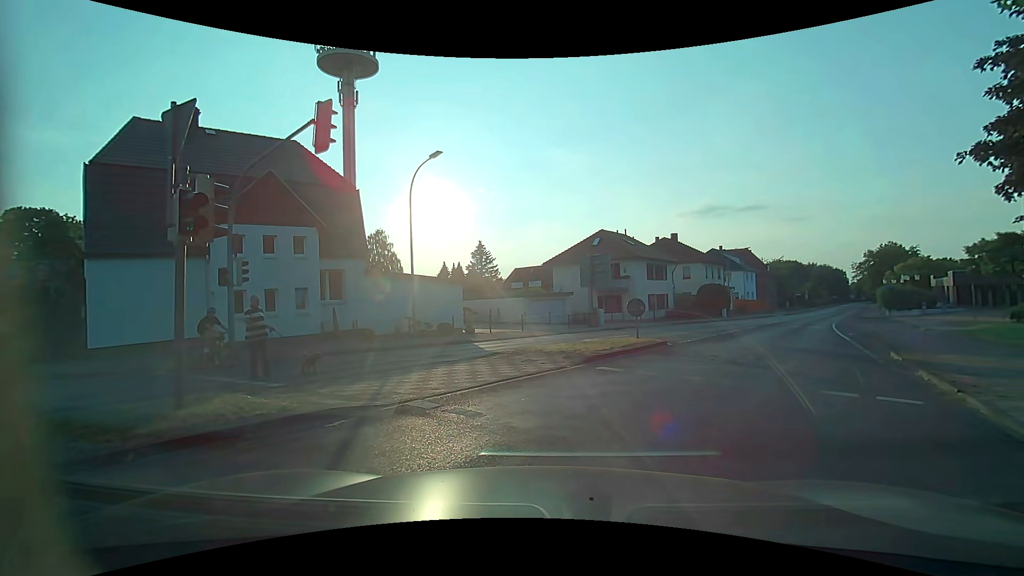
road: unclassified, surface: asphalt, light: Day
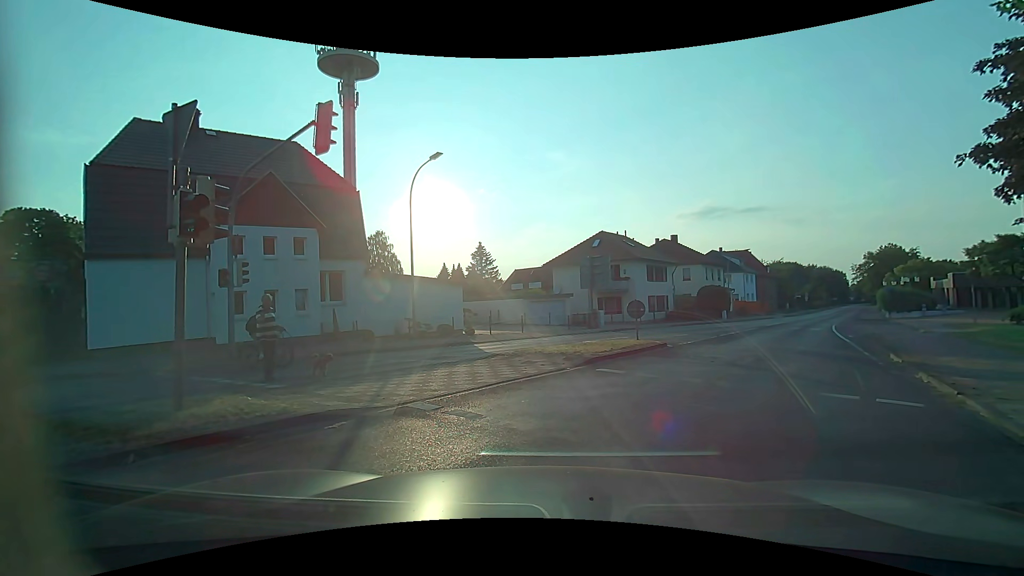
(0.0, +0.1) m; 0°
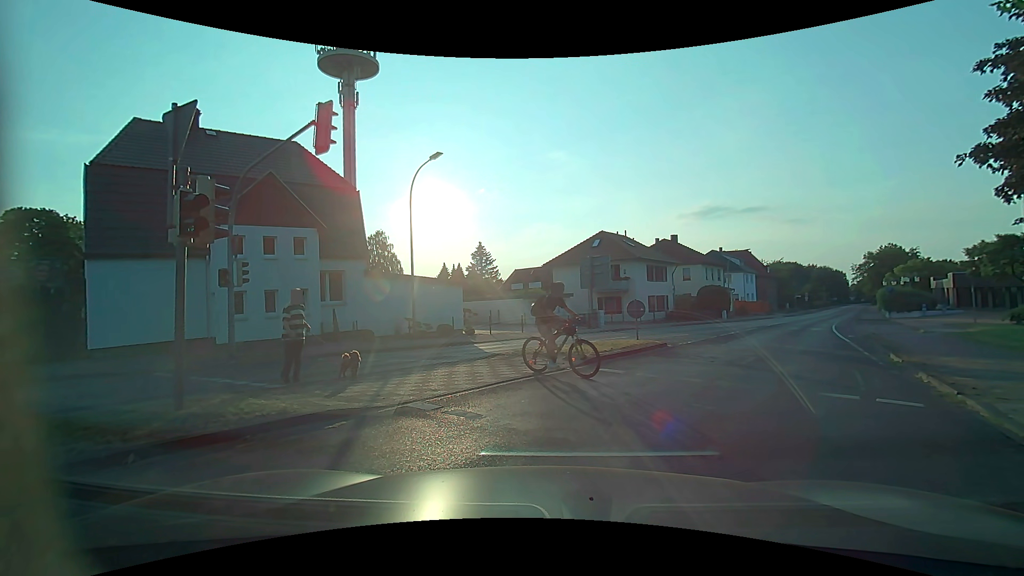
(0.0, +0.1) m; 0°
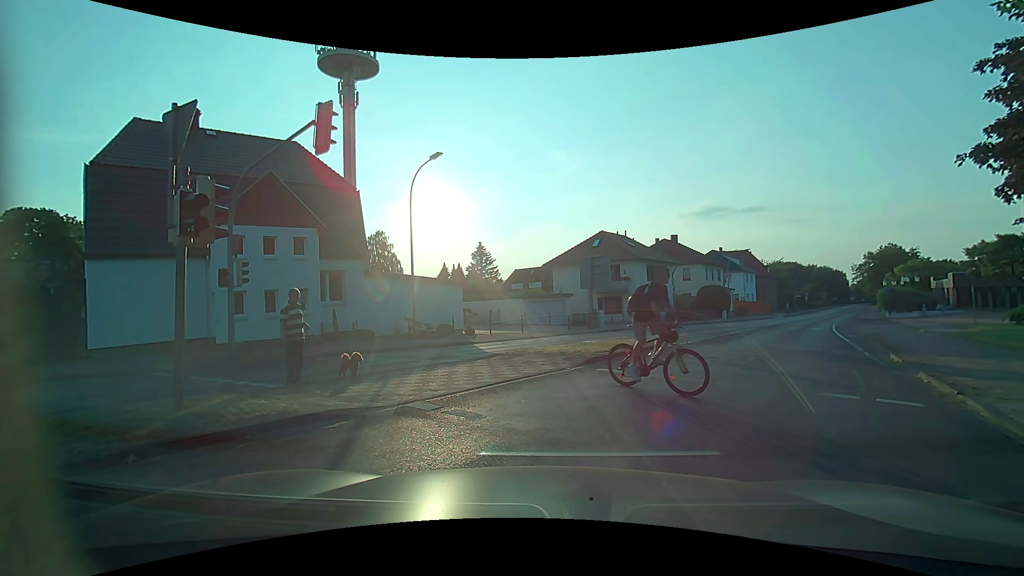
(0.0, 0.0) m; 0°
